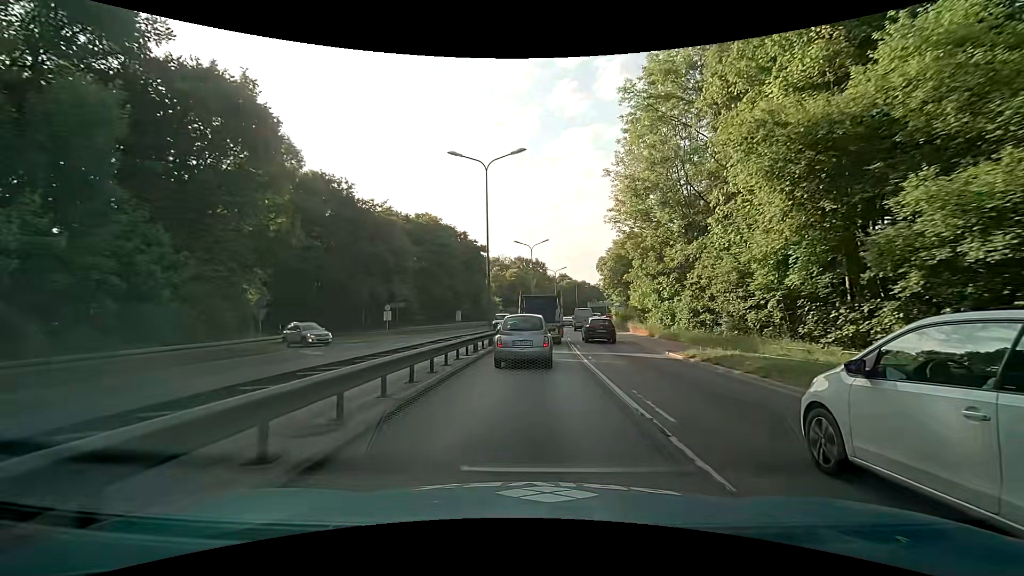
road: trunk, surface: asphalt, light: Day
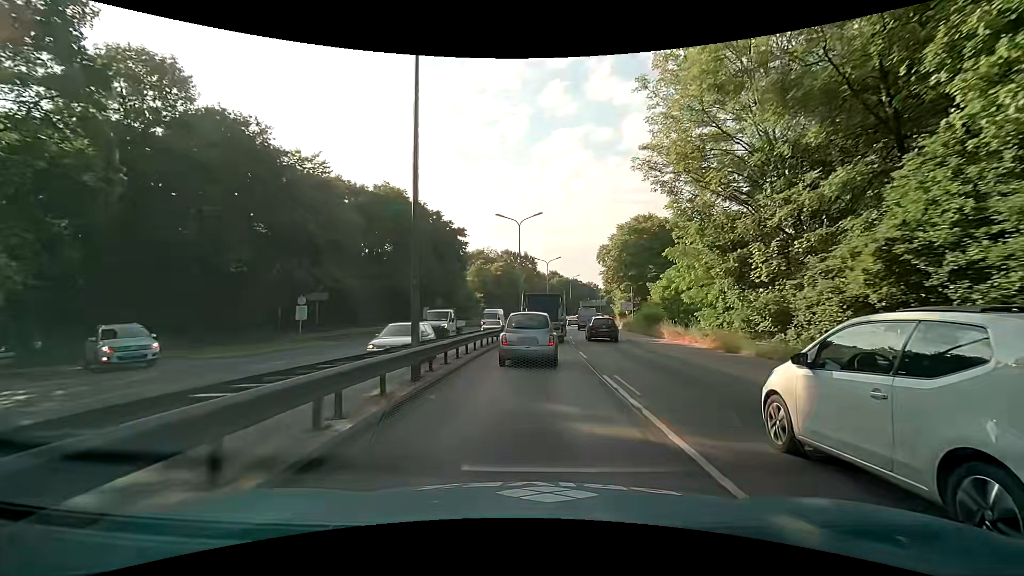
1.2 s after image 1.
(+0.2, +14.8) m; +1°
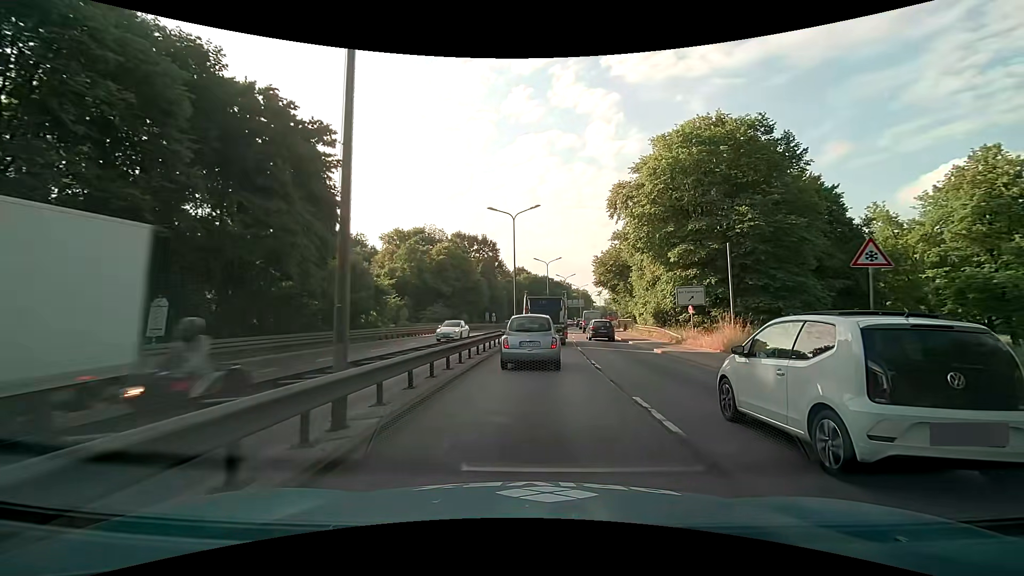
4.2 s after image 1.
(+1.3, +36.6) m; +4°
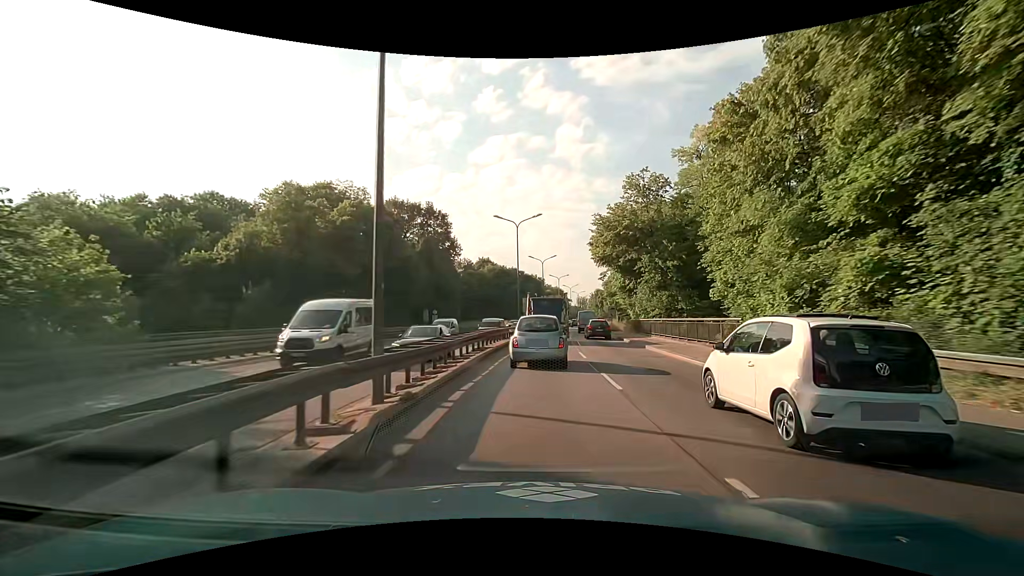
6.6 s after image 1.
(+0.8, +30.1) m; +3°
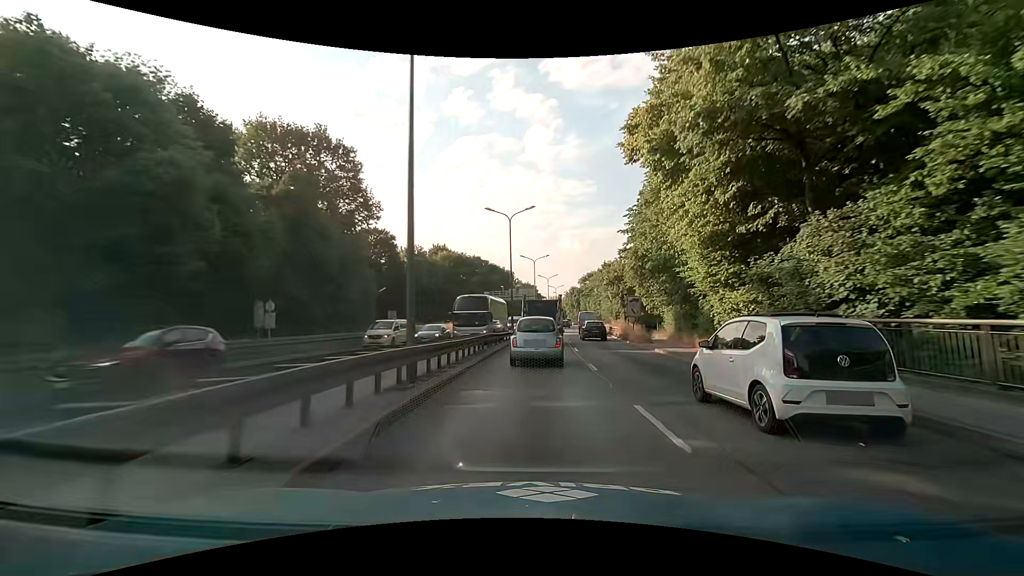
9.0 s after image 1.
(+1.0, +31.5) m; +4°
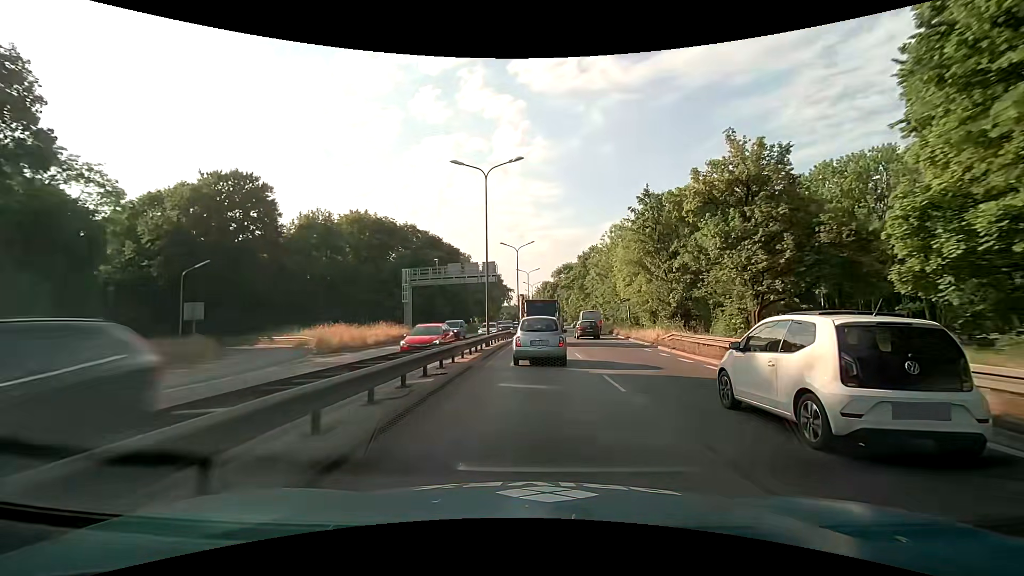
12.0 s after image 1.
(+1.2, +41.0) m; +4°
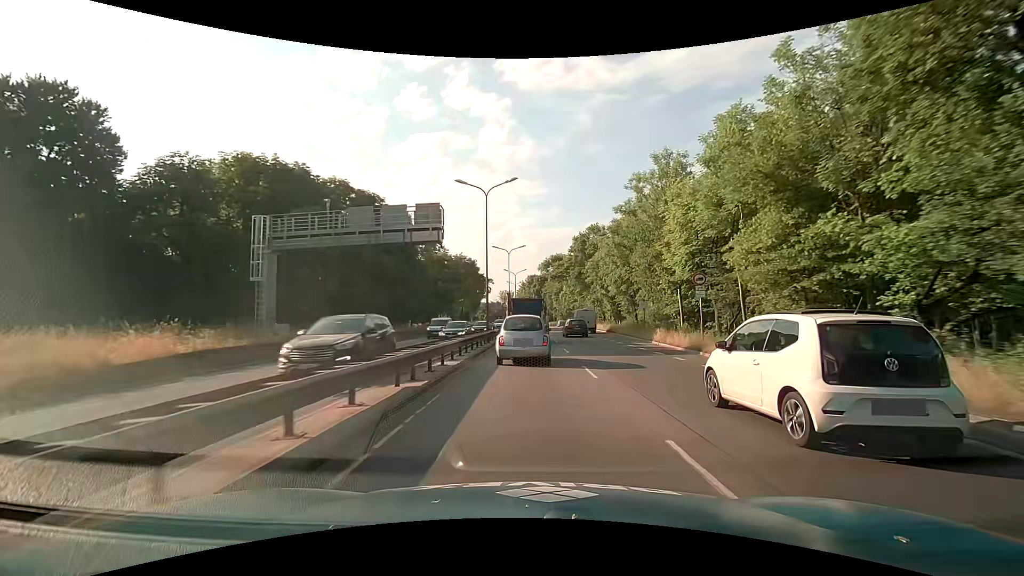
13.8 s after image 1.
(+0.4, +24.9) m; +2°
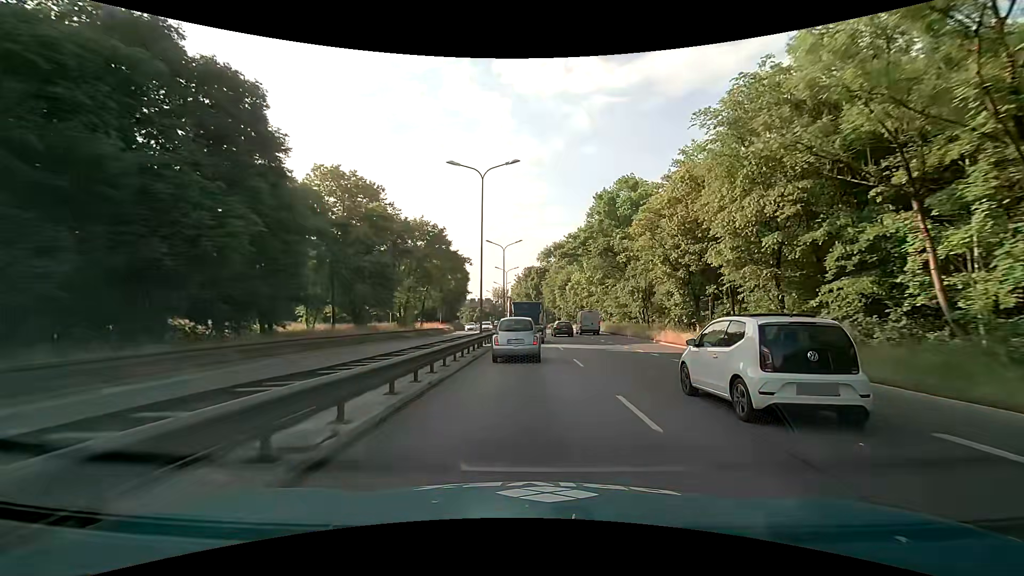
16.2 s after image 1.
(-0.1, +32.7) m; 0°
(0, +10) (0, +20) (0, +30) (0, +40) (0, +50) (0, +60) (0, +70) (0, +80) (-1, +90) (-1, +100) m
